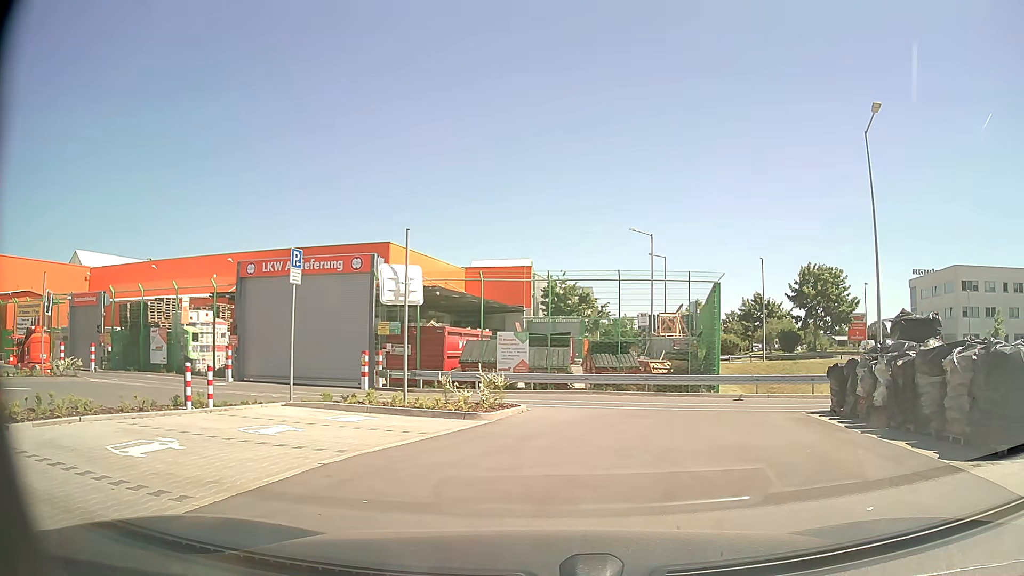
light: Day
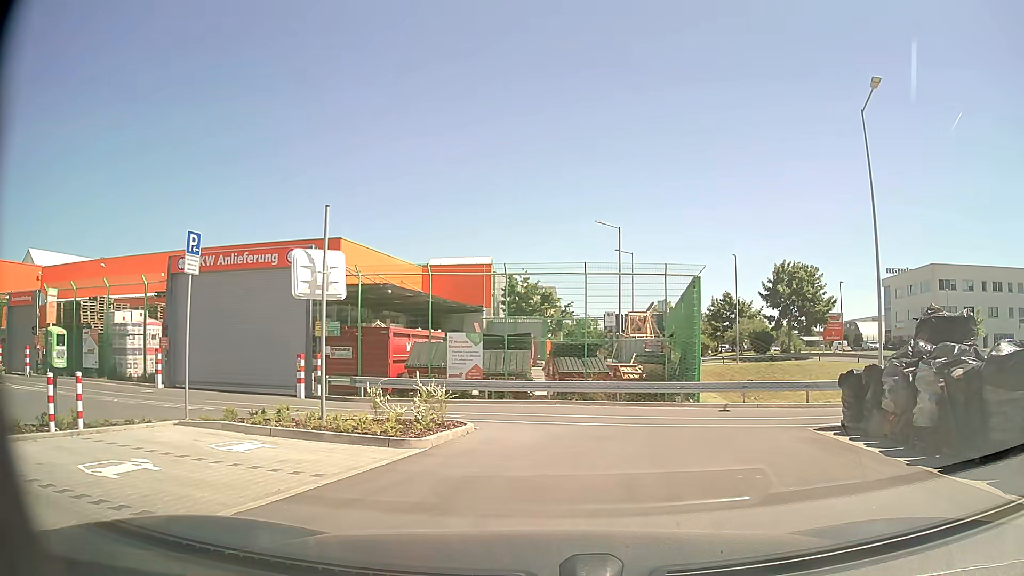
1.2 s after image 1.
(+0.1, +3.3) m; +3°
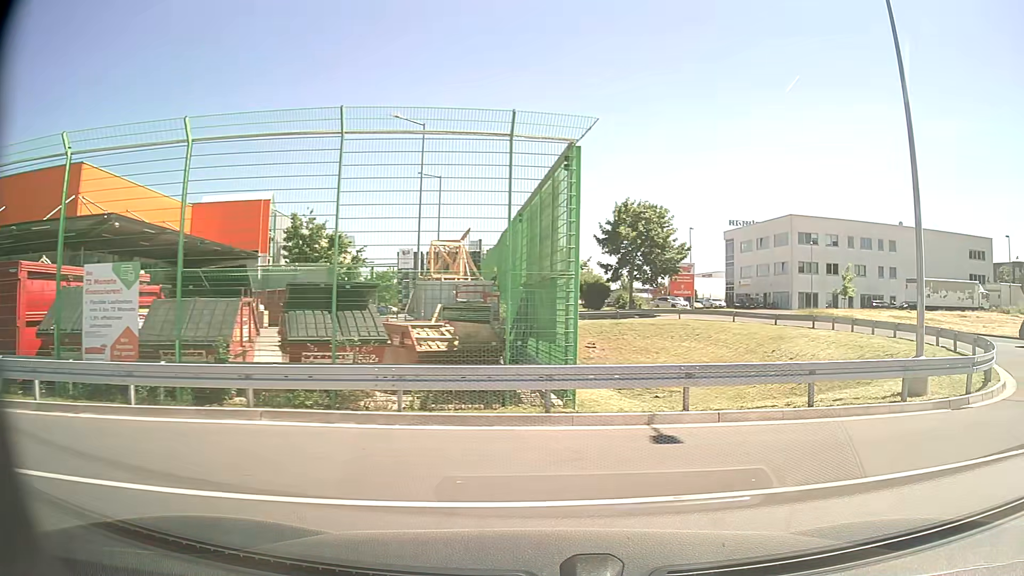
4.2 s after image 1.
(+1.0, +11.6) m; +17°
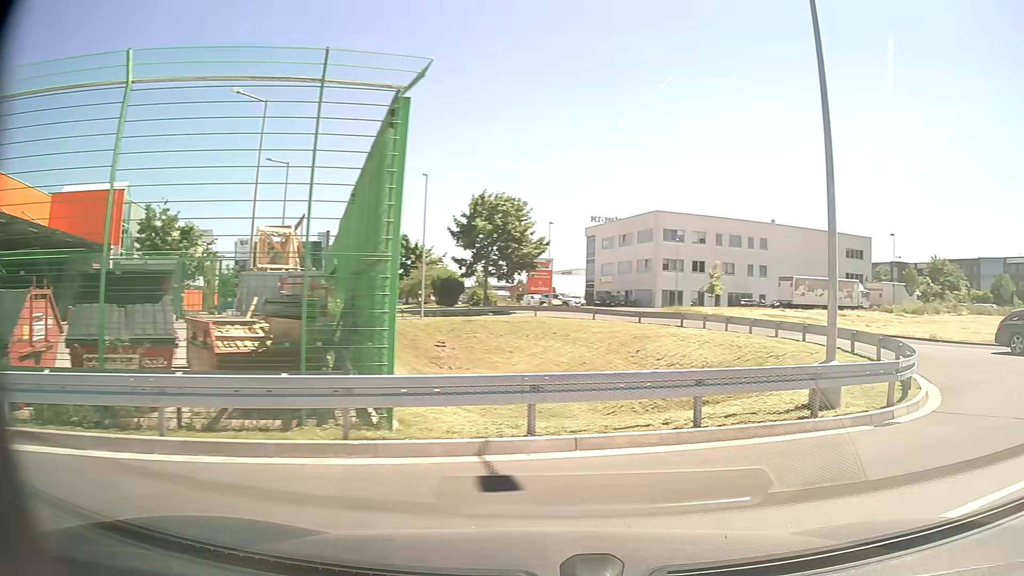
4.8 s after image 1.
(+0.2, +2.3) m; +12°
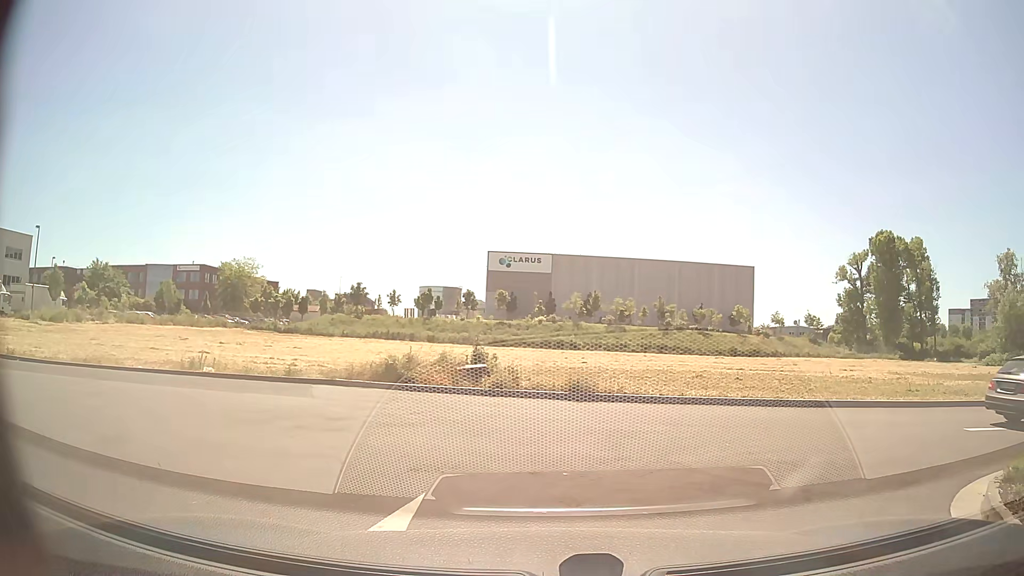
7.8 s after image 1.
(+6.0, +7.5) m; +72°
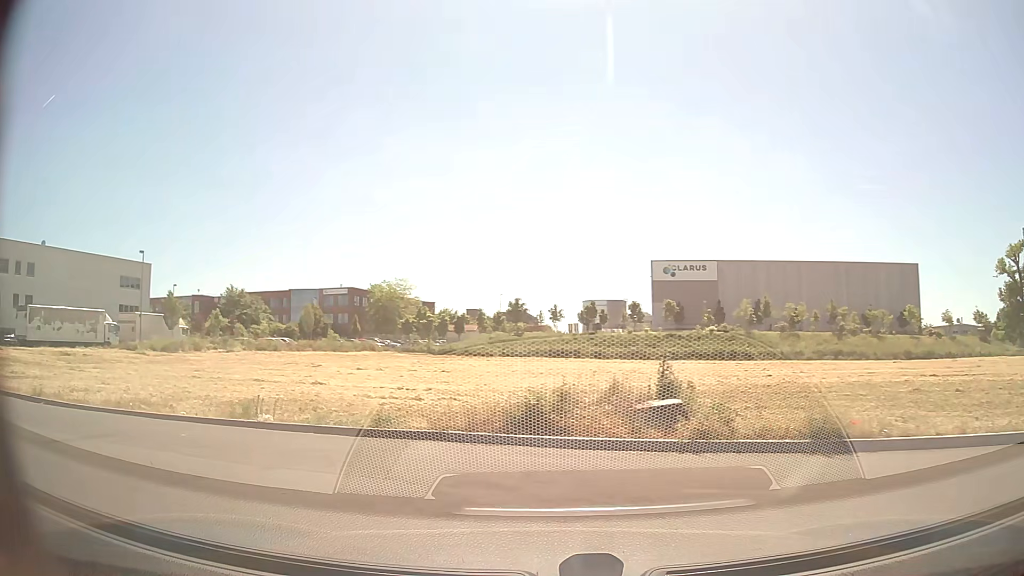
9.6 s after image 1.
(-0.4, +5.0) m; -14°
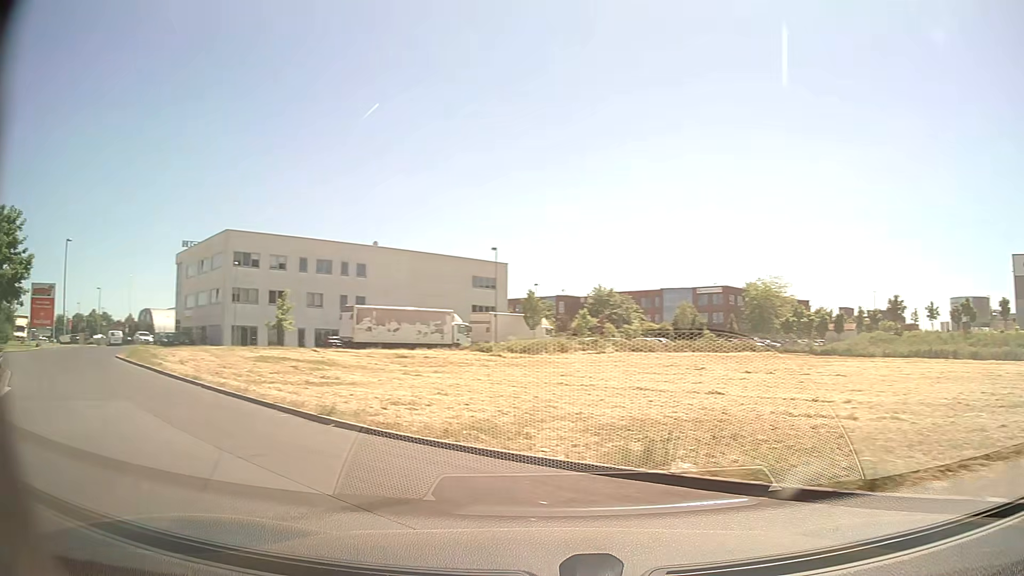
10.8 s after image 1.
(-1.1, +3.8) m; -31°
